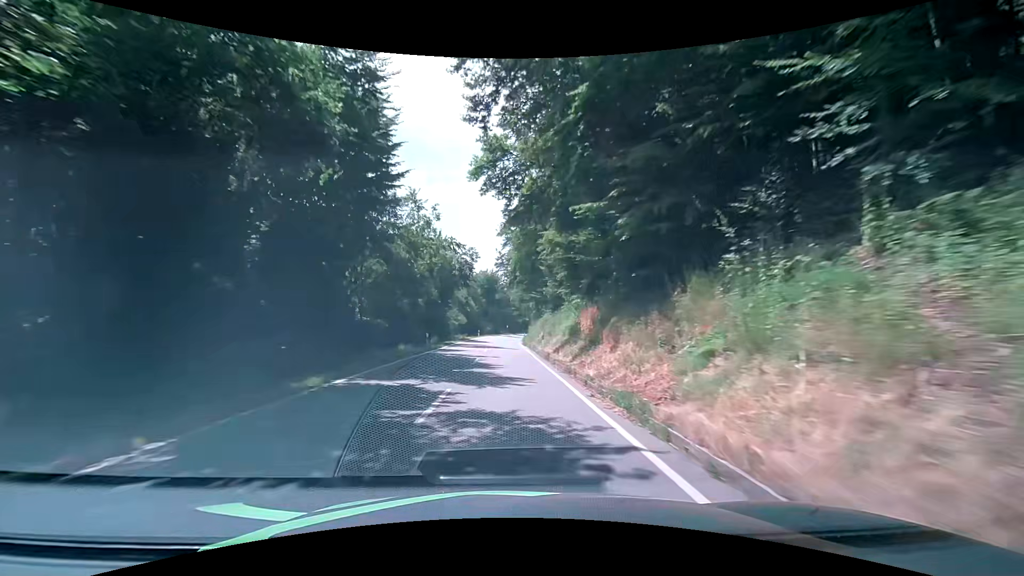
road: secondary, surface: asphalt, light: Day
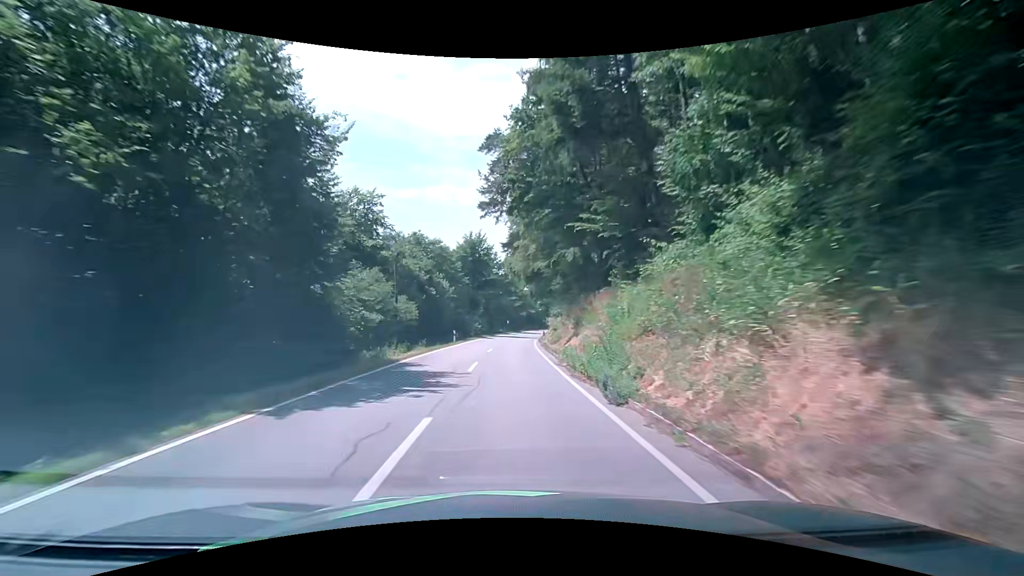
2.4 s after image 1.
(0.0, +38.7) m; 0°
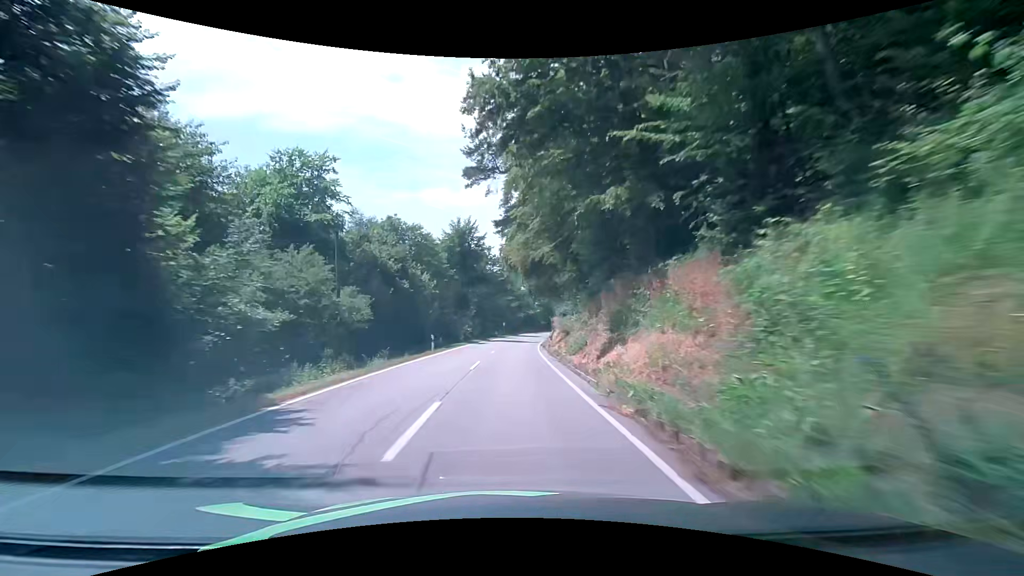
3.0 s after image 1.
(0.0, +9.9) m; +1°
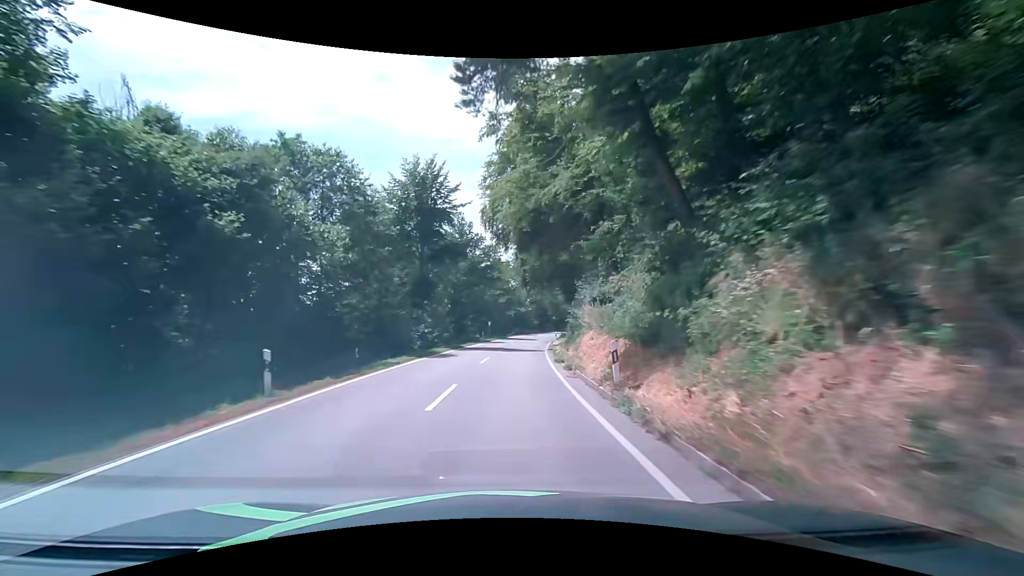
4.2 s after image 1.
(0.0, +19.9) m; +1°
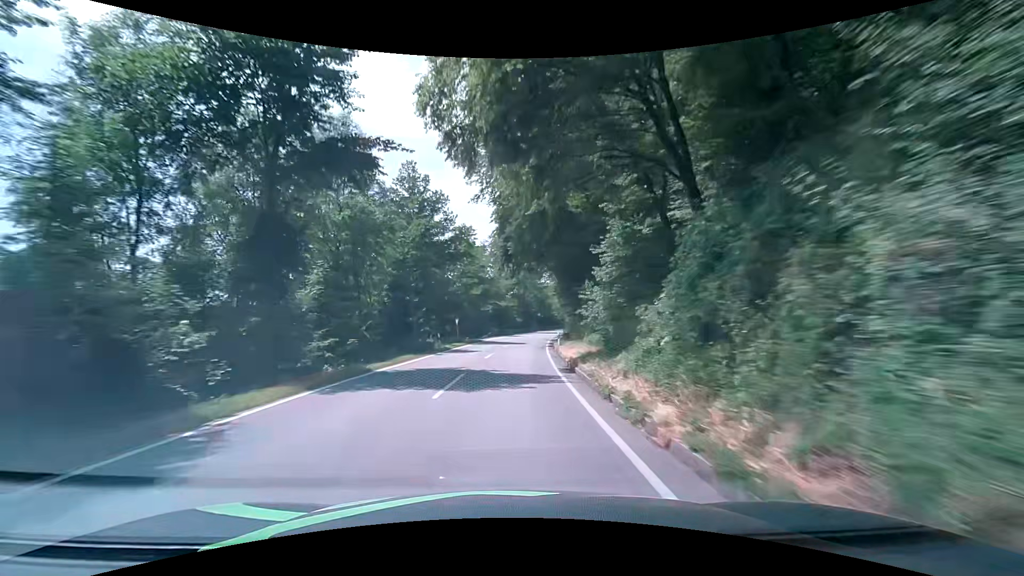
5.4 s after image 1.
(+0.6, +20.1) m; +3°
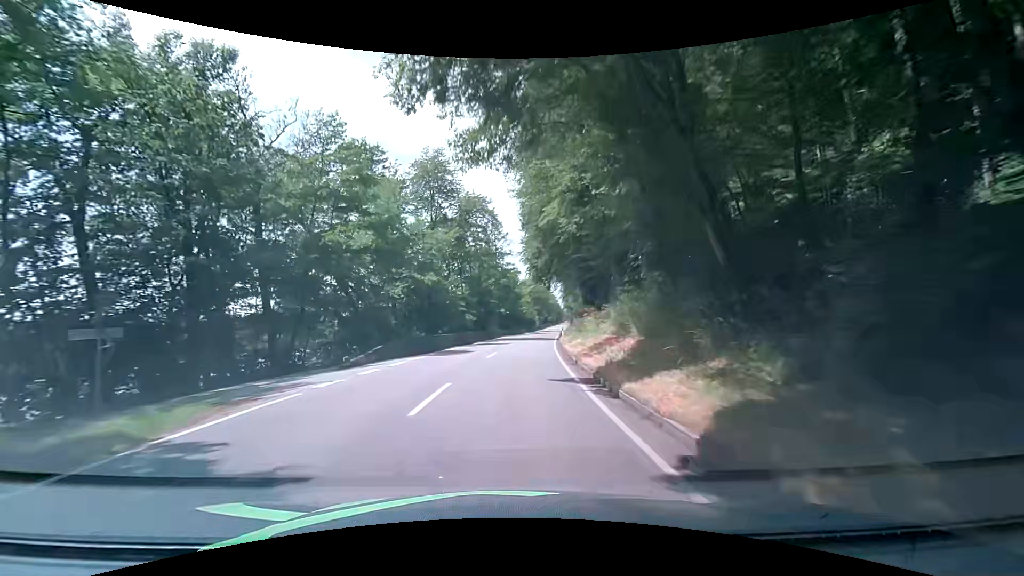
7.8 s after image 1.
(+1.3, +40.9) m; +4°
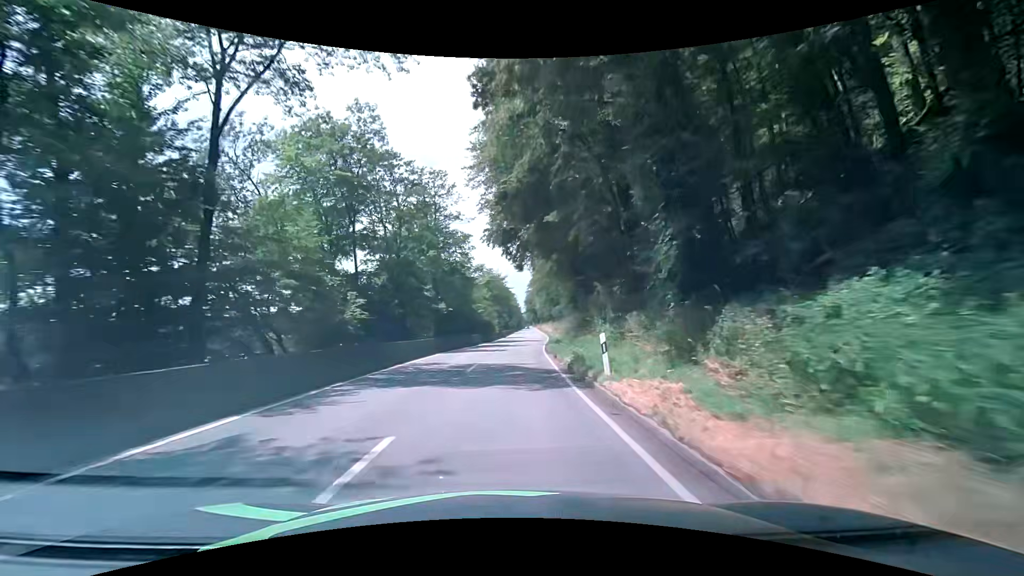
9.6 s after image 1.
(+1.2, +30.9) m; +4°
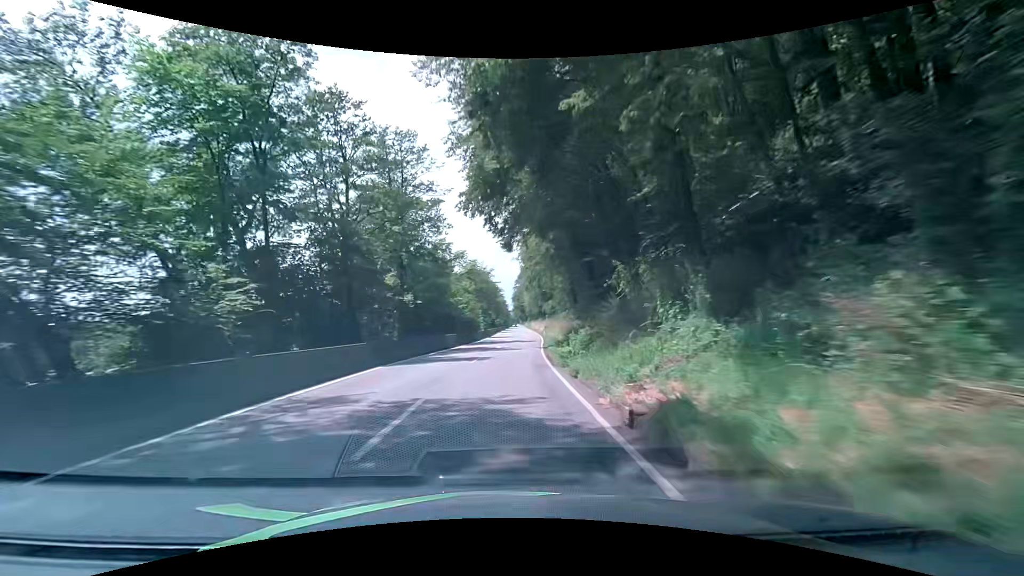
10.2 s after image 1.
(+0.2, +10.4) m; +2°
(0, +10) (0, +20) (+1, +30) (+1, +40) (+2, +50) (+2, +60) (+3, +70) (+3, +80) (+3, +90) (+4, +100) m
